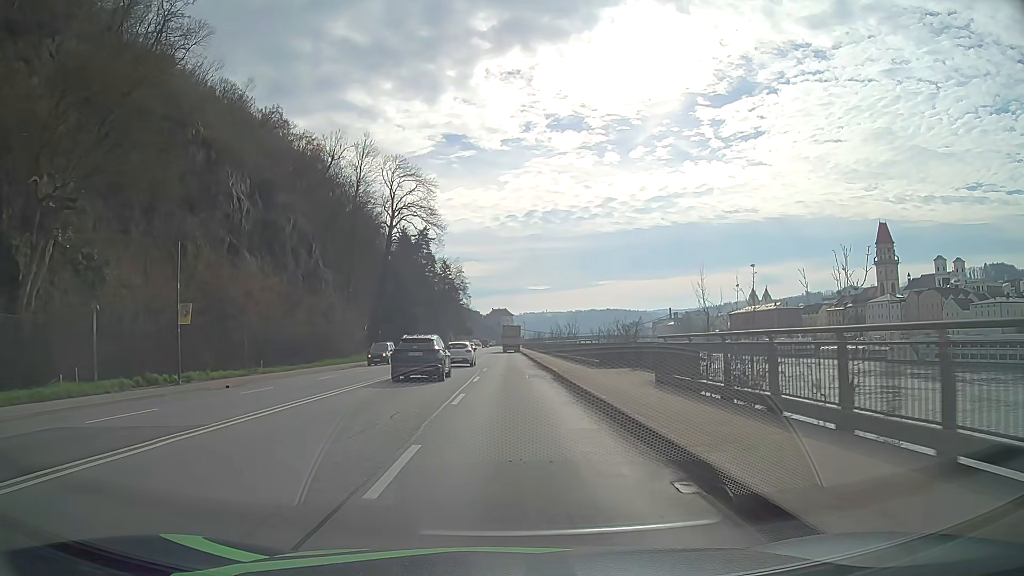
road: primary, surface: asphalt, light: Day
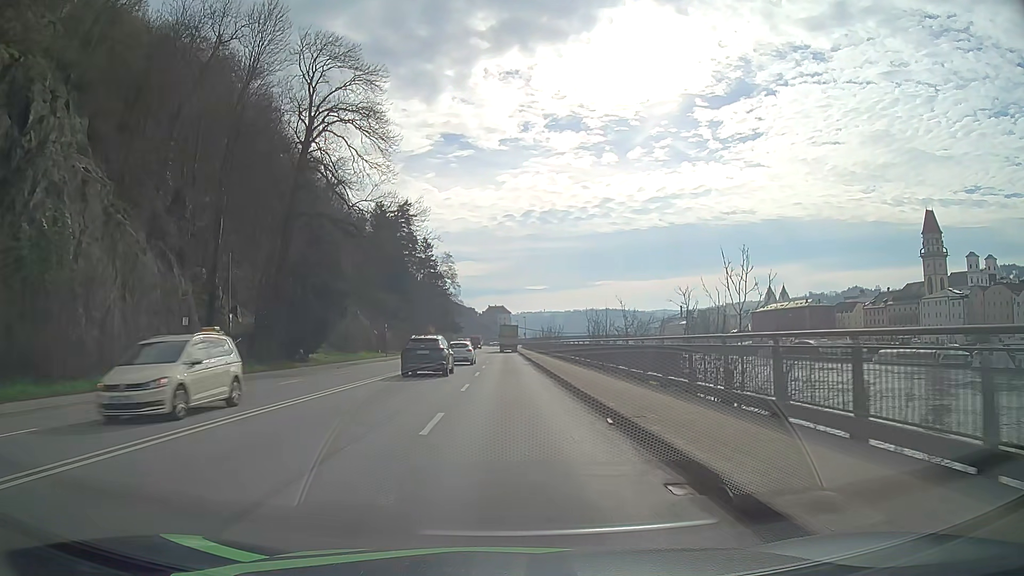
(+0.1, +40.9) m; 0°
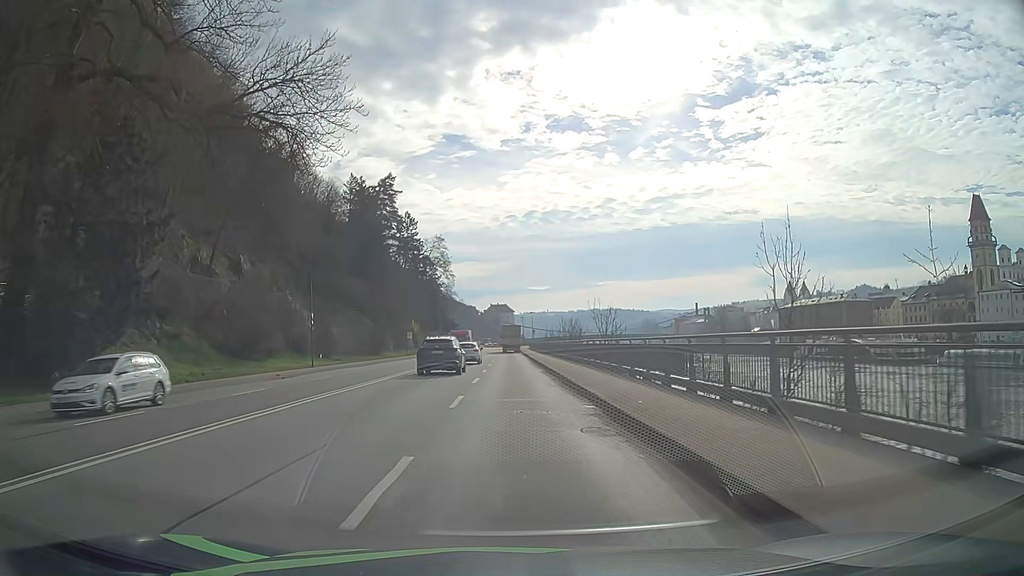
(-0.1, +32.1) m; 0°
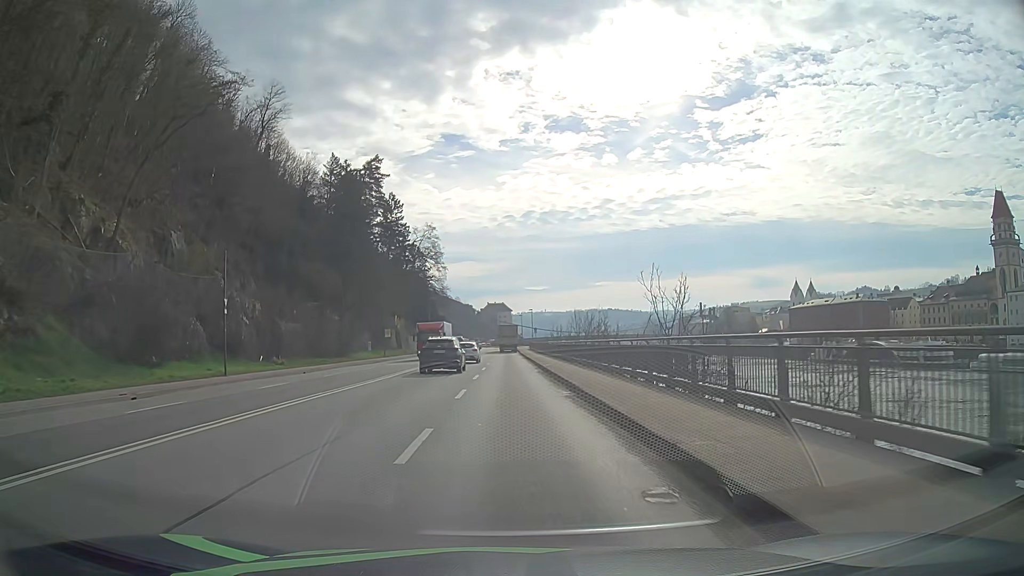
(0.0, +15.4) m; 0°
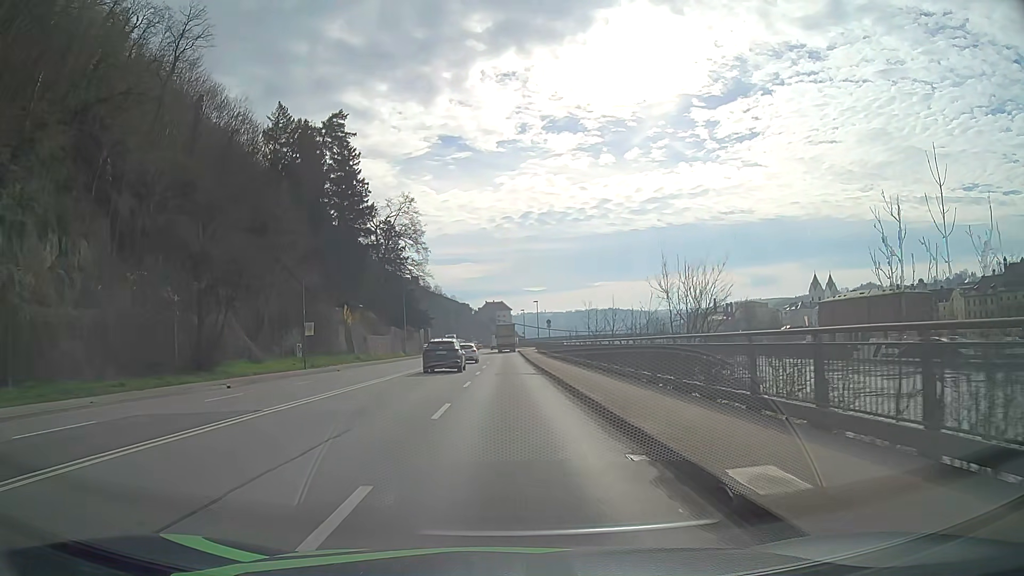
(+0.3, +31.3) m; 0°
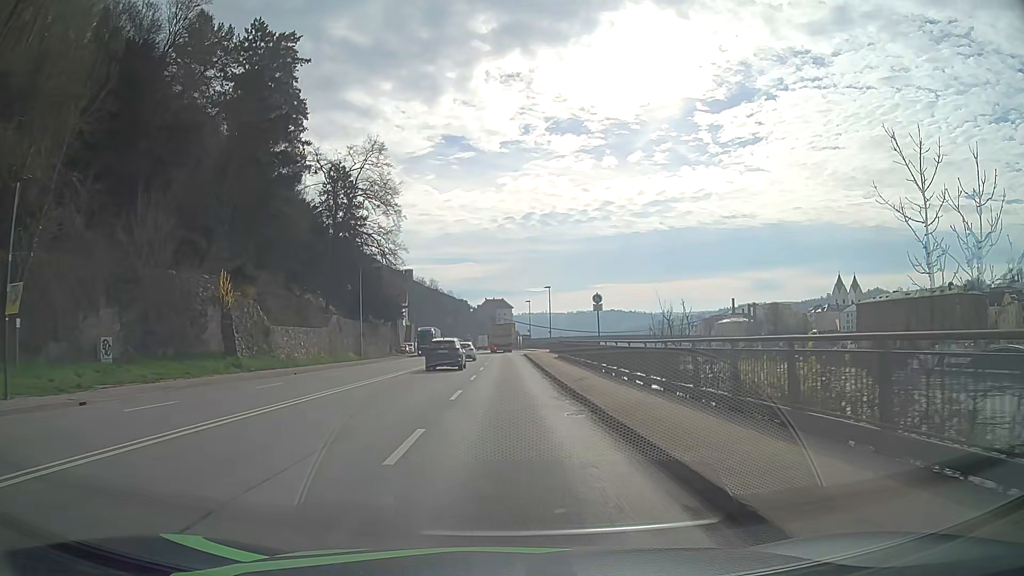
(-0.1, +31.7) m; 0°
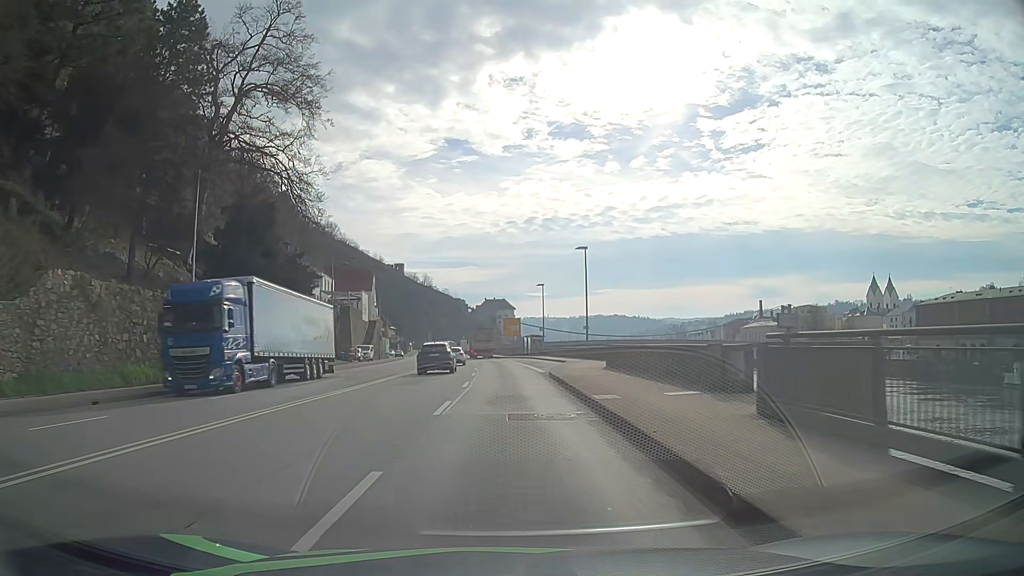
(0.0, +39.7) m; 0°
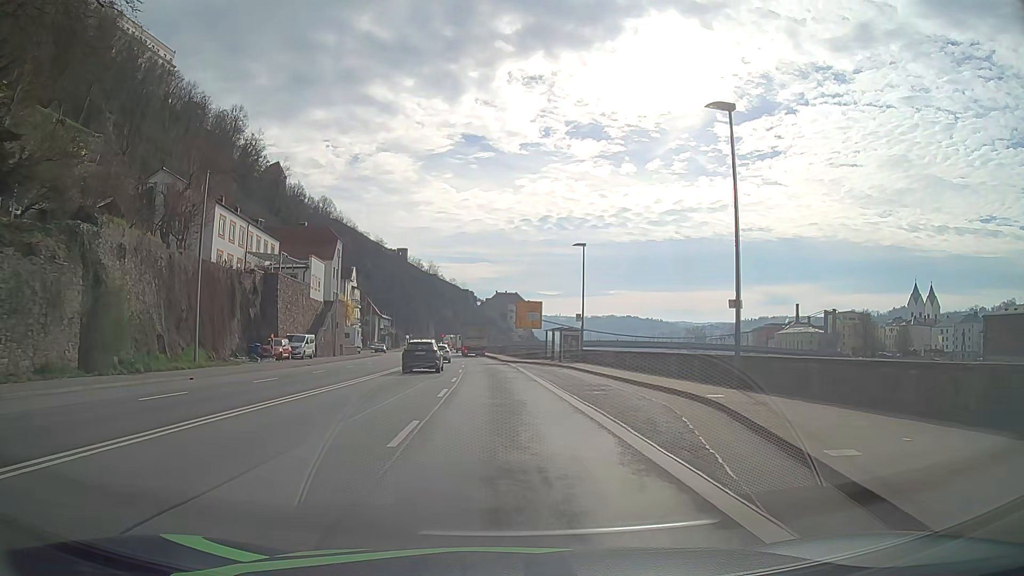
(-0.2, +31.2) m; -1°
(0, +10) (0, +20) (-1, +30) (-1, +40) (-2, +50) (-2, +60) (-3, +70) (-4, +80) (-4, +90) (-5, +100) m
